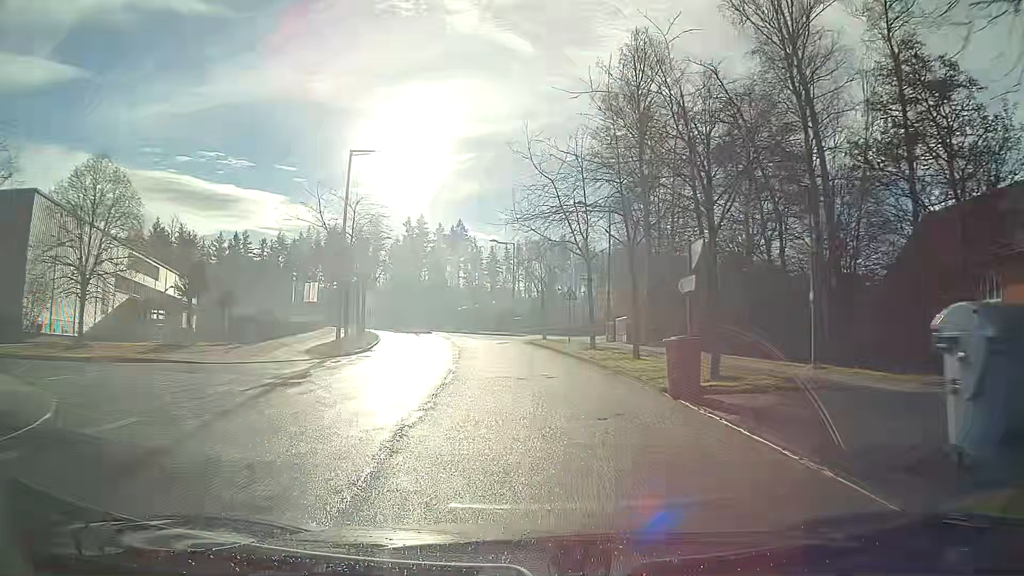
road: residential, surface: asphalt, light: Day
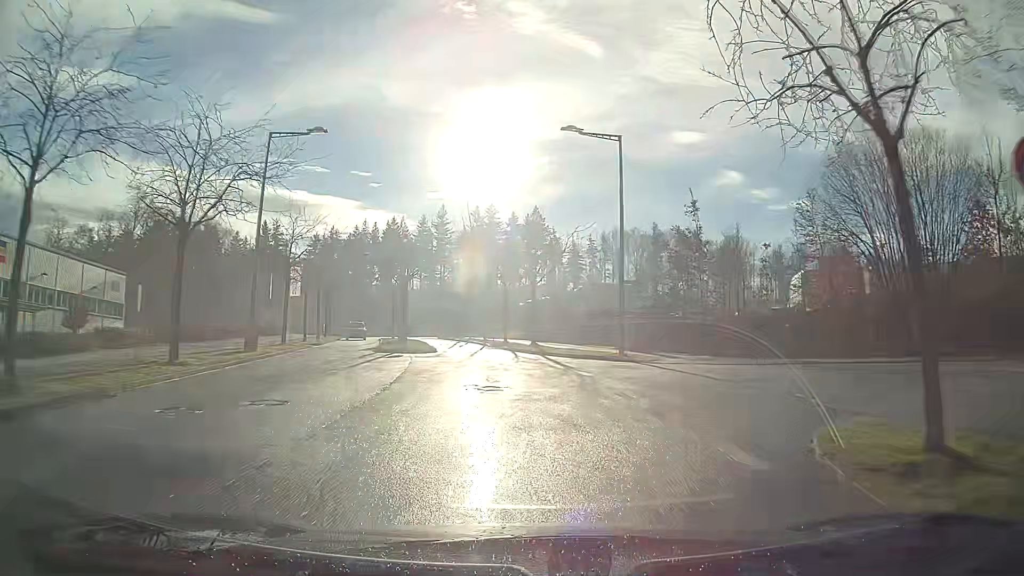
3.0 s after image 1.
(-2.2, +39.3) m; -7°
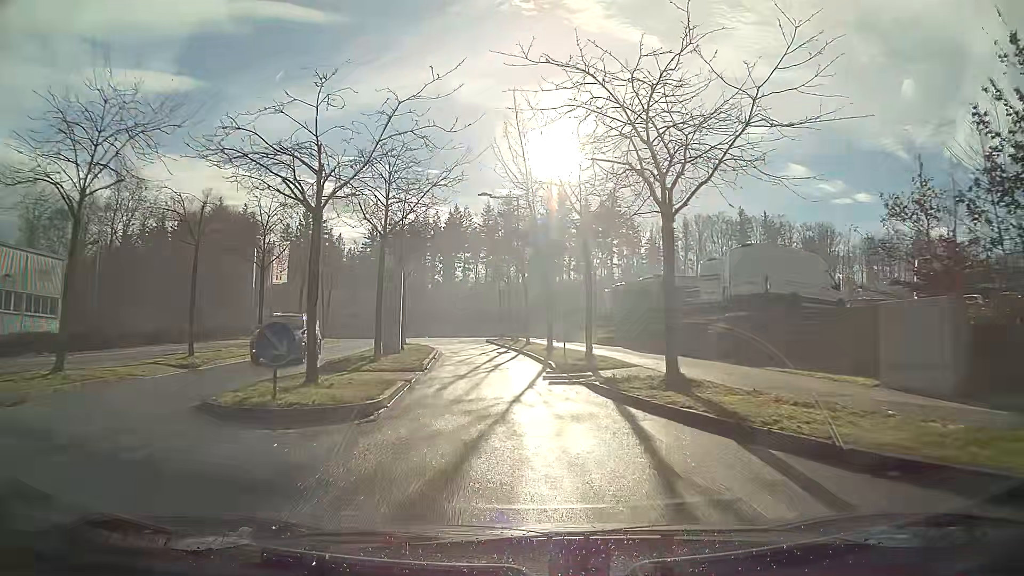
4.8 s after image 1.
(-1.2, +21.7) m; -7°
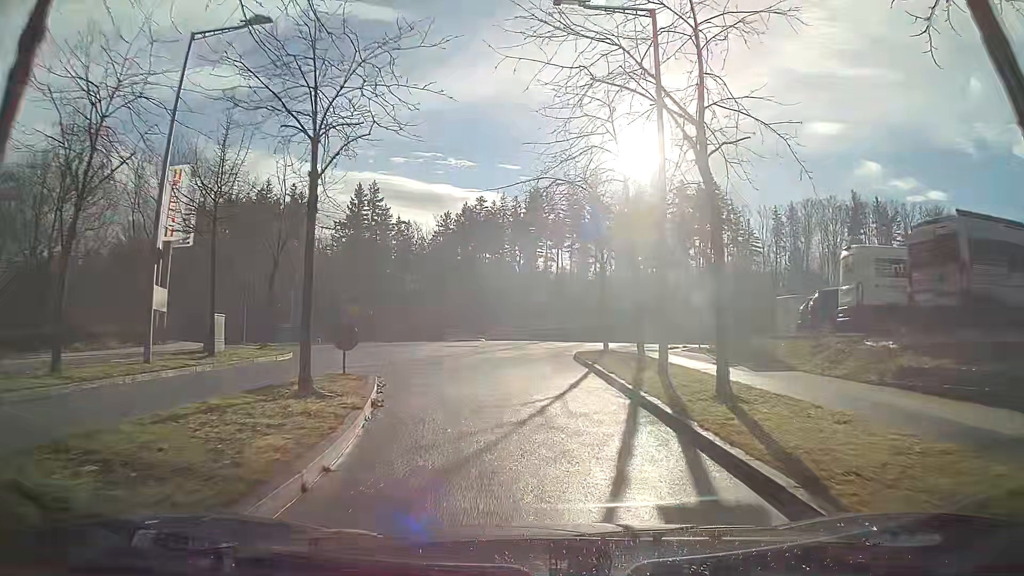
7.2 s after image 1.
(-1.7, +25.5) m; -7°
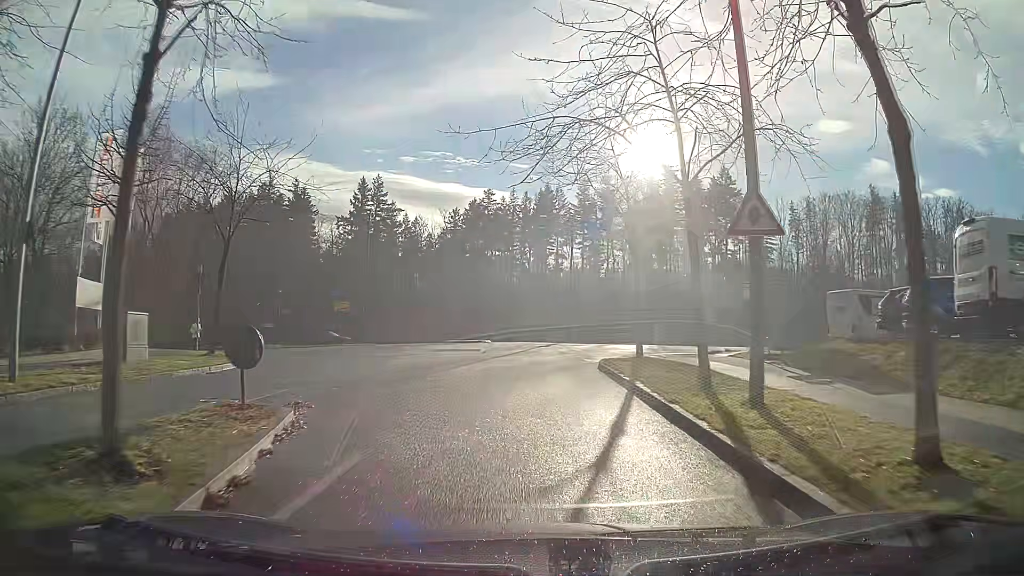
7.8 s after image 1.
(0.0, +5.6) m; -1°
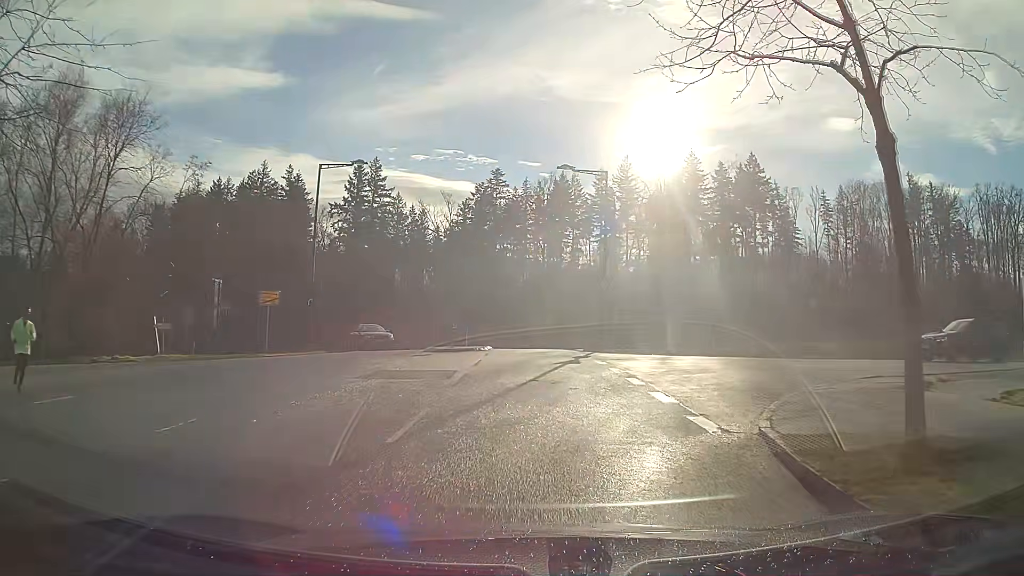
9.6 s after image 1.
(-0.1, +14.0) m; -1°
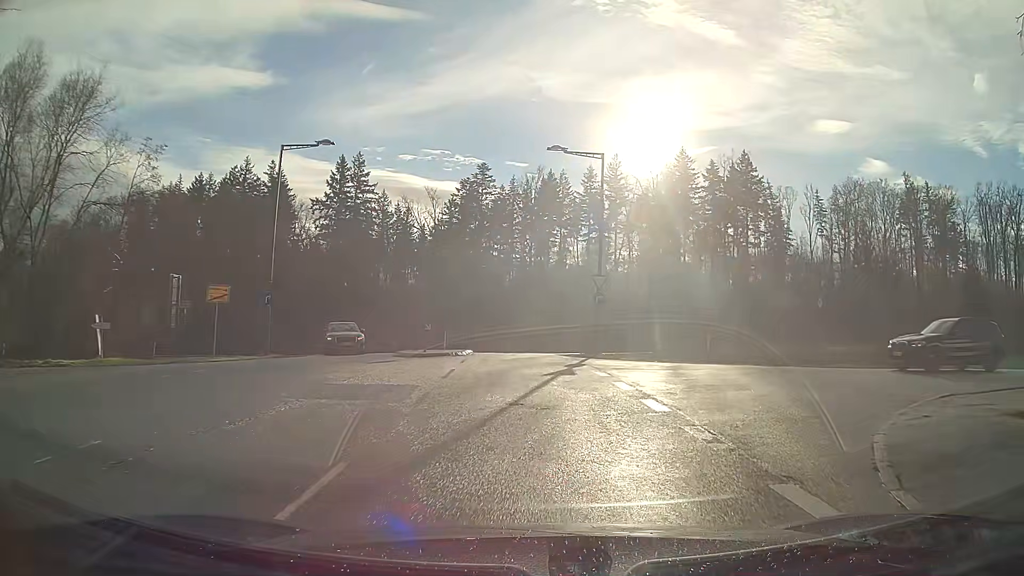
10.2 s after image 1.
(+0.1, +3.8) m; +4°
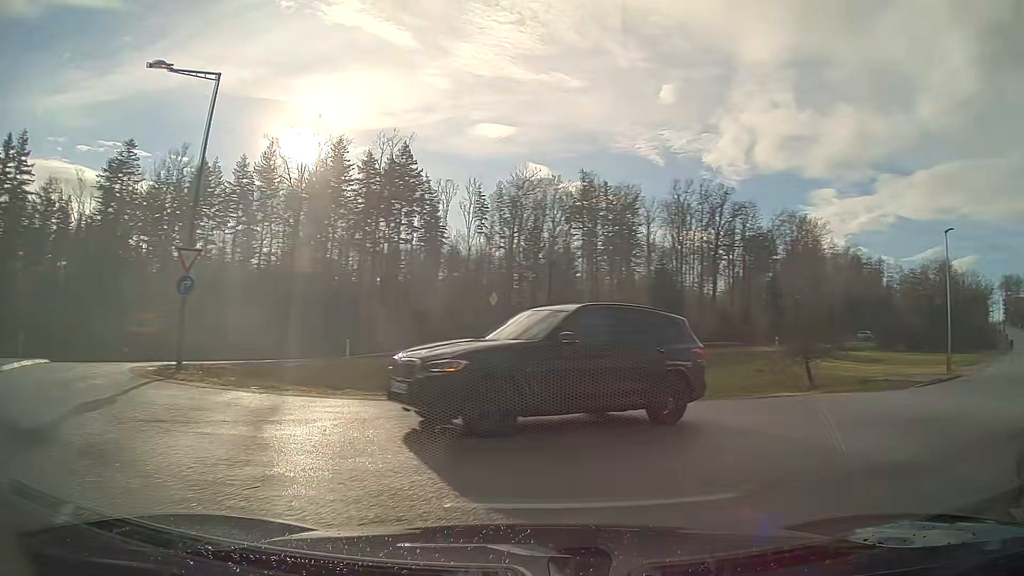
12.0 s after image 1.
(+2.1, +9.4) m; +33°
(+4, +9) (+10, +17) (+17, +24) (+24, +32) (+32, +37) (+40, +32) (+48, +25) (+55, +18) (+63, +12) (+70, +5) m
